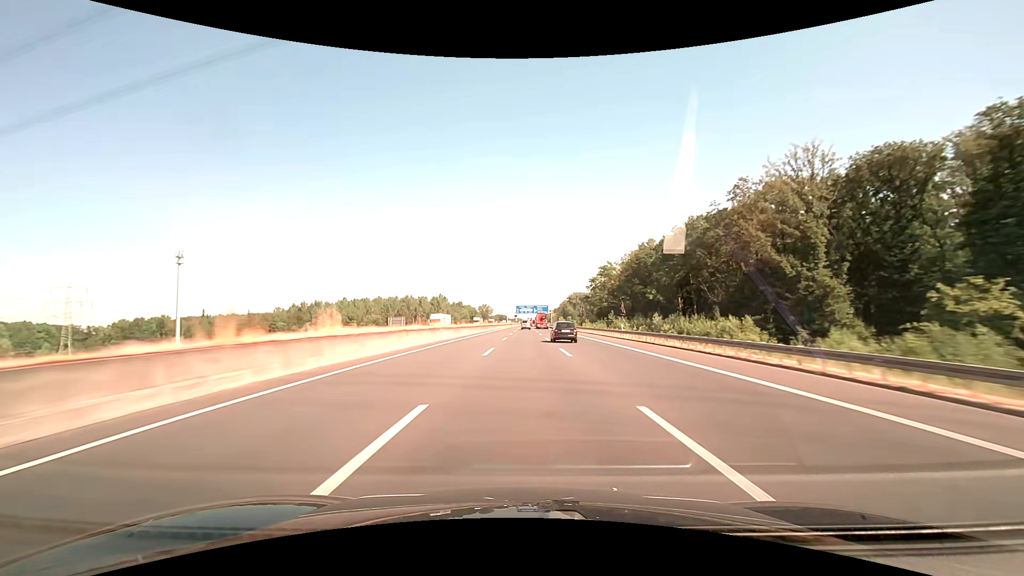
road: motorway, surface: asphalt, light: Day
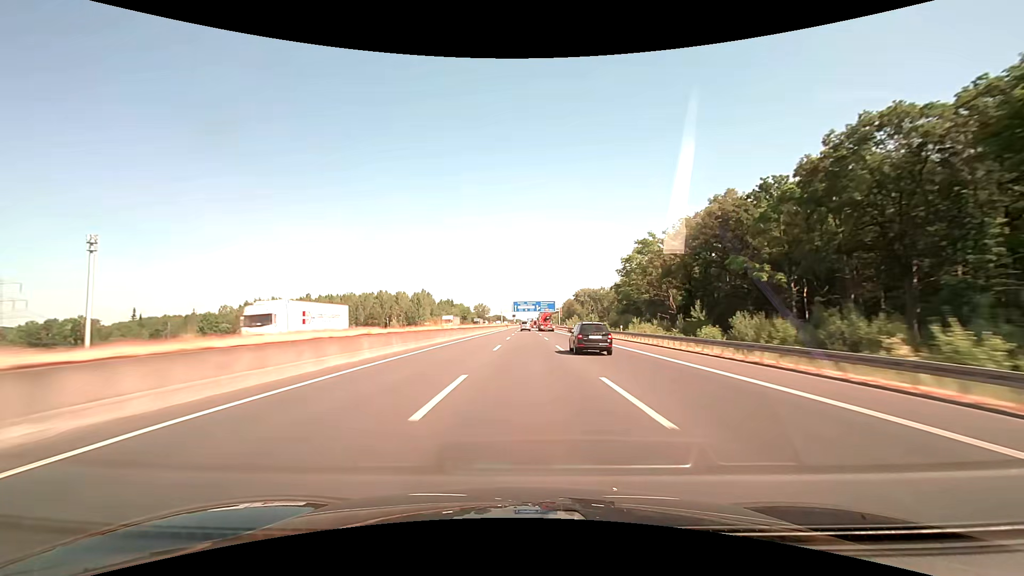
(0.0, +49.8) m; 0°
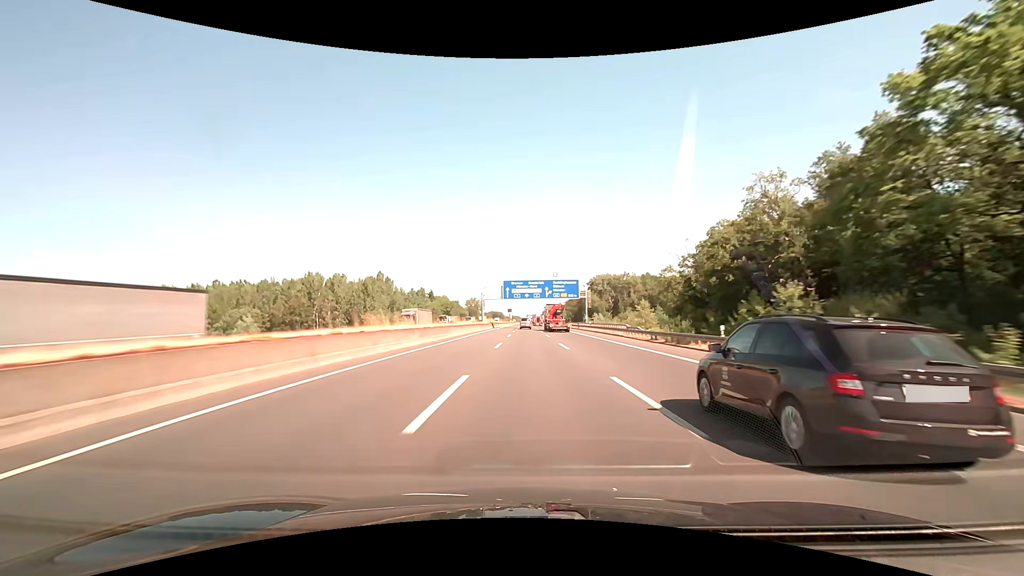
(0.0, +73.6) m; 0°
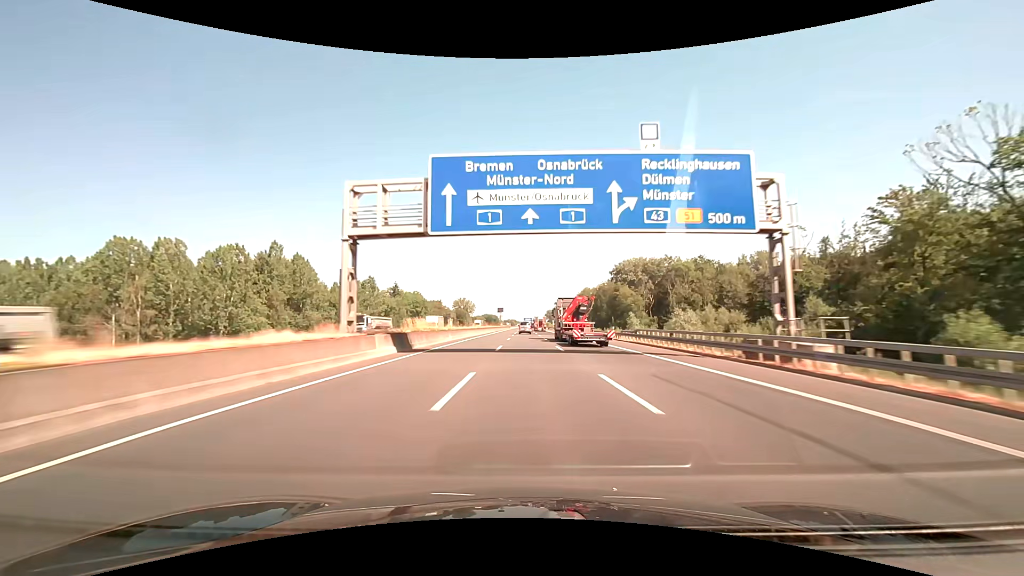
(+0.1, +71.0) m; 0°
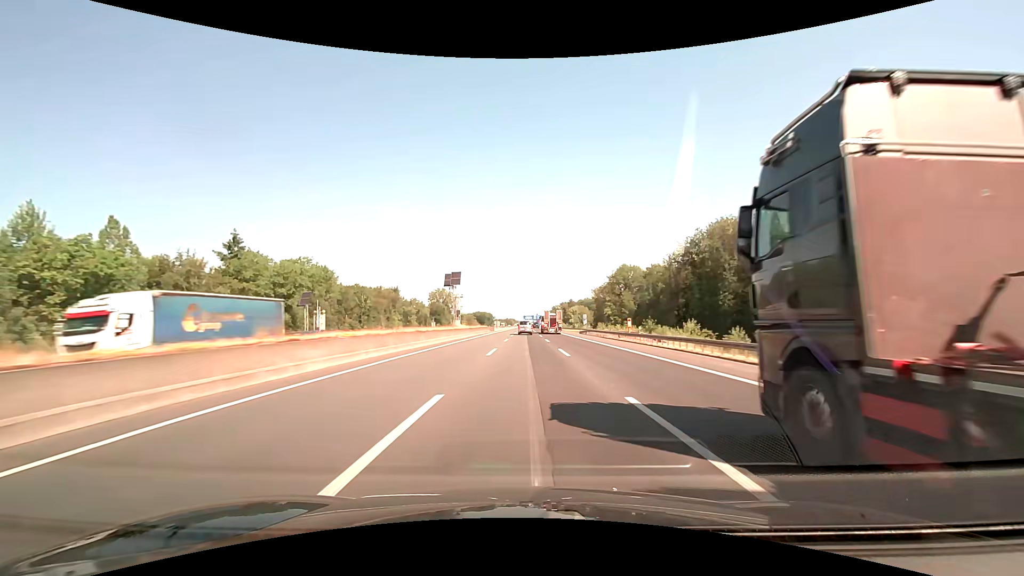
(+0.3, +113.6) m; 0°
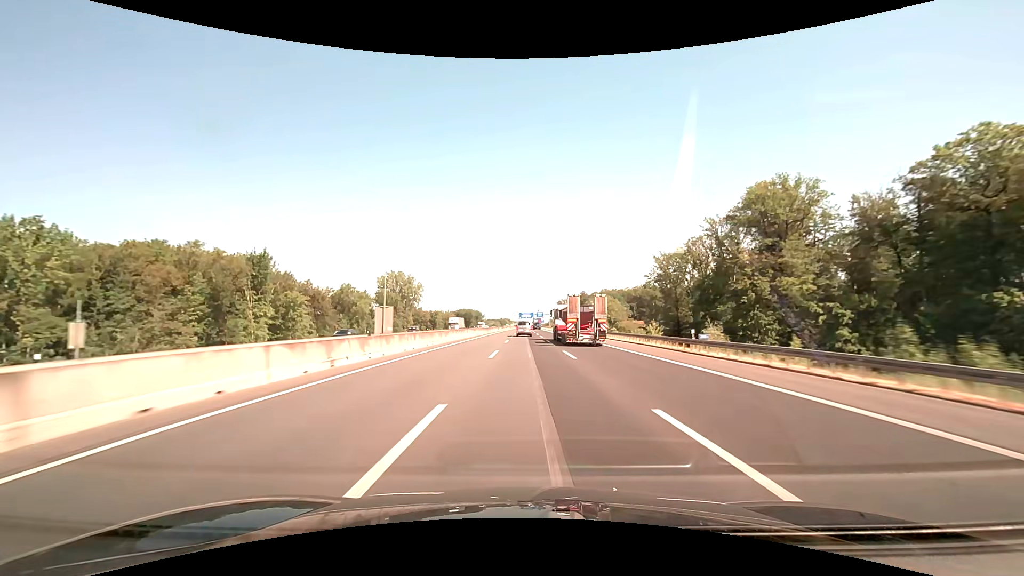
(+0.3, +110.6) m; +1°
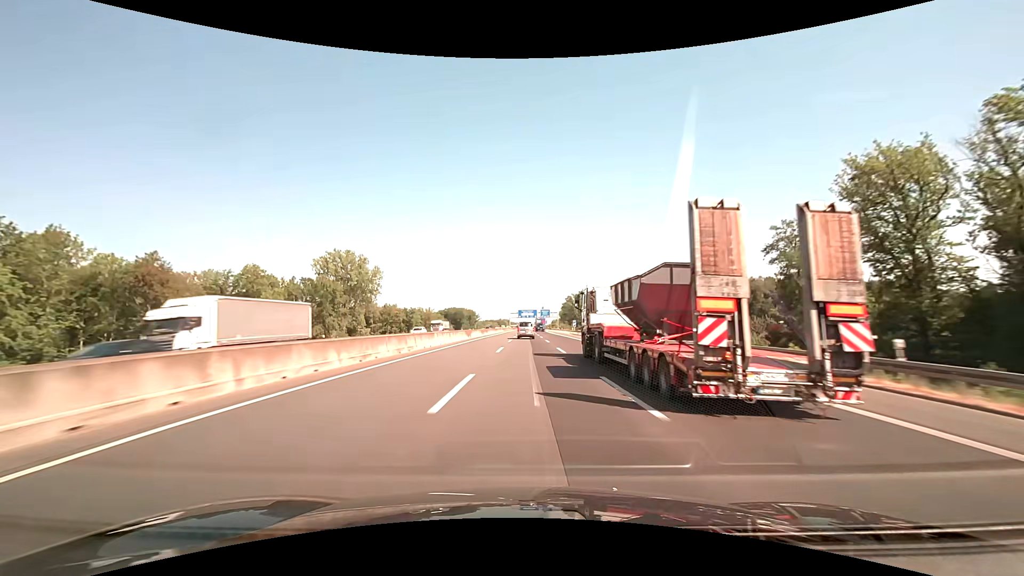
(0.0, +67.7) m; 0°
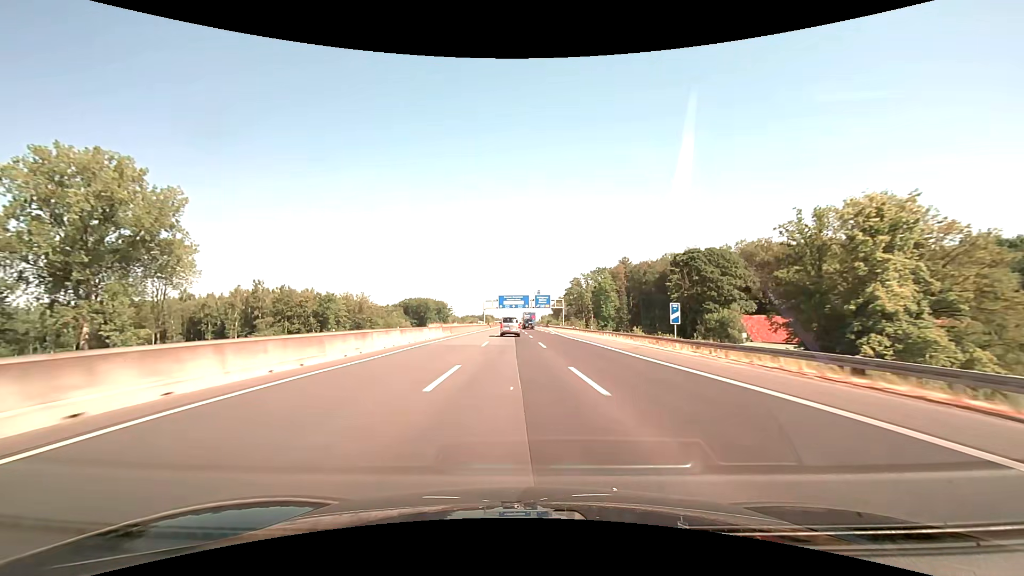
(+0.5, +89.7) m; +1°
(0, +10) (0, +20) (0, +30) (+1, +40) (+1, +50) (+1, +60) (+1, +70) (+2, +80) (+2, +90) (+2, +100) m
